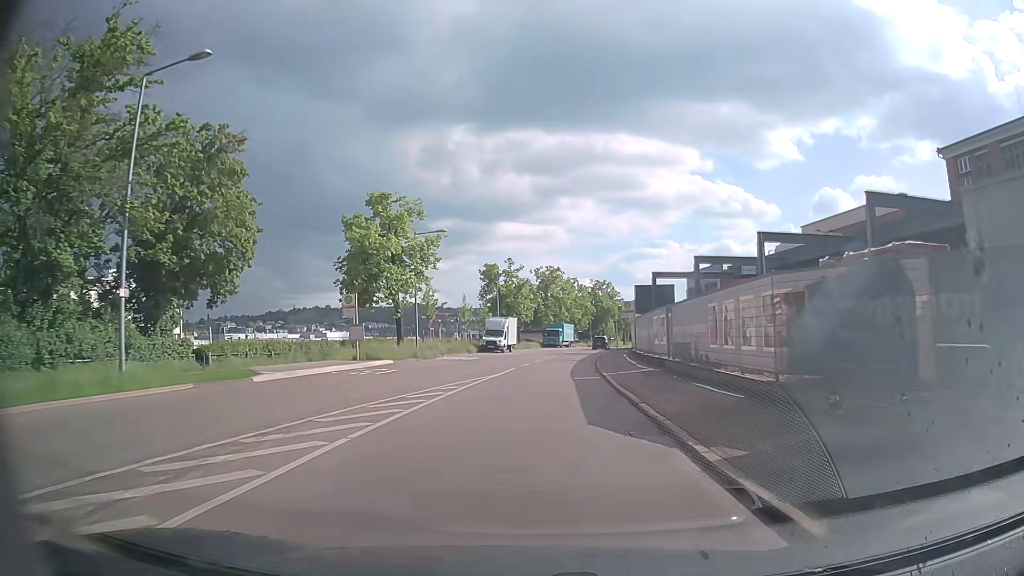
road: secondary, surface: asphalt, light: Day
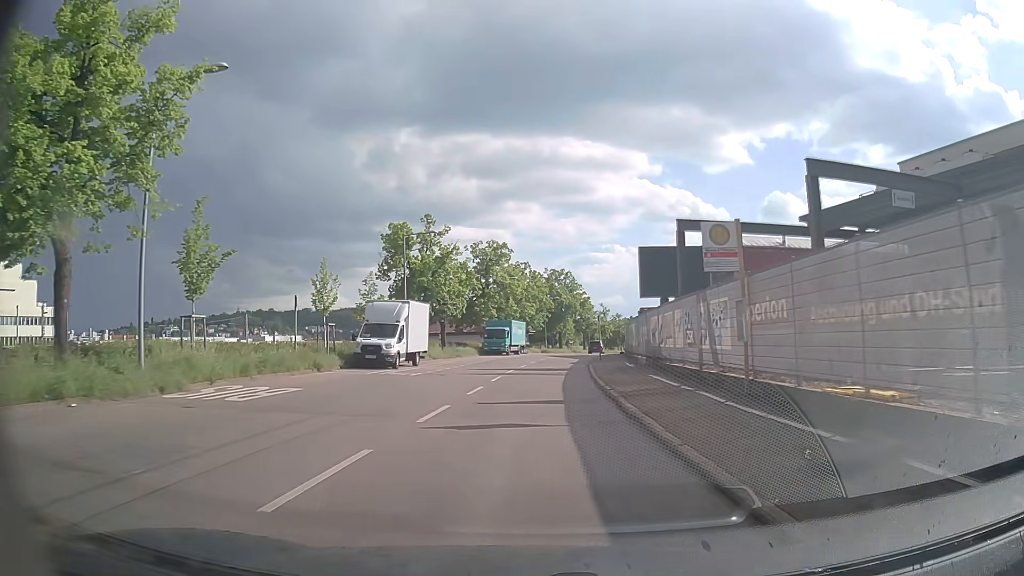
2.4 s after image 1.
(+1.0, +28.7) m; +5°
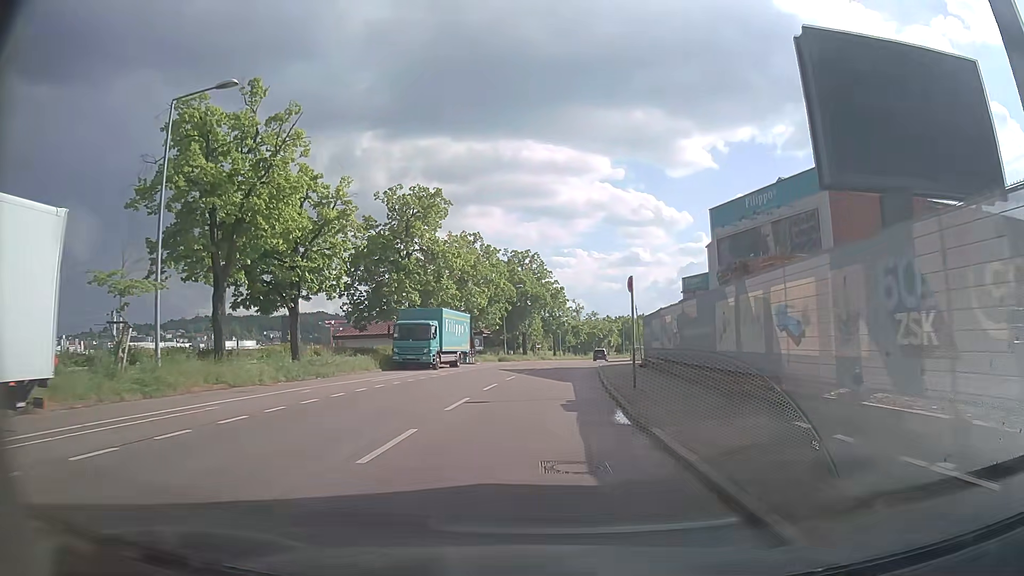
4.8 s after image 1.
(+0.7, +27.6) m; +3°
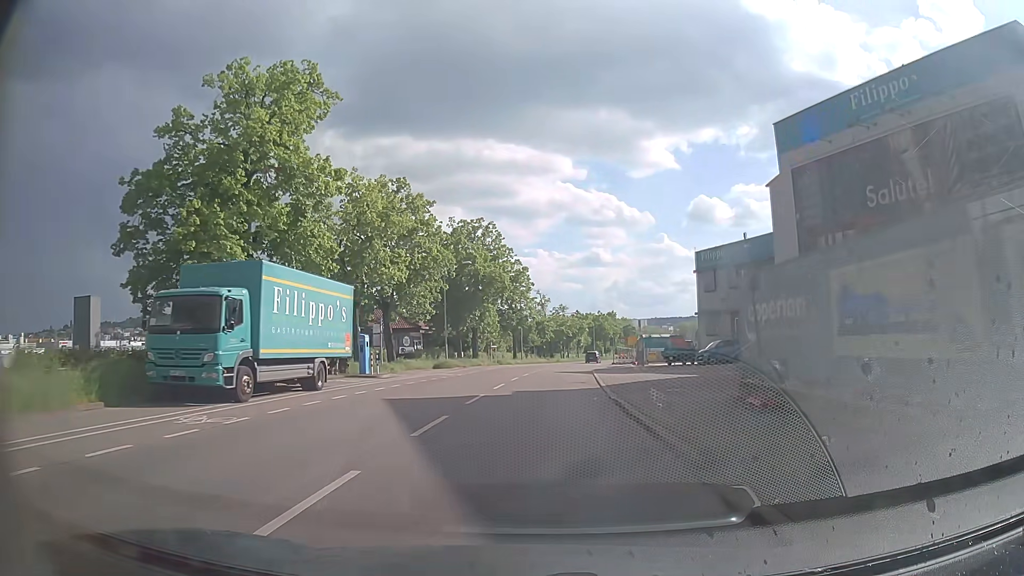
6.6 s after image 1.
(+0.7, +21.4) m; +3°
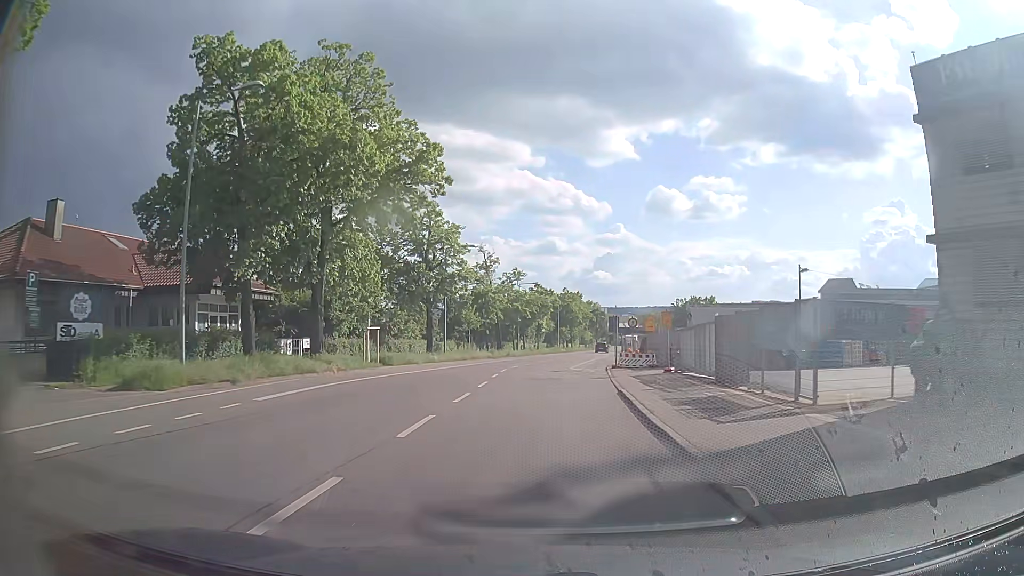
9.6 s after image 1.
(+1.6, +36.6) m; +4°
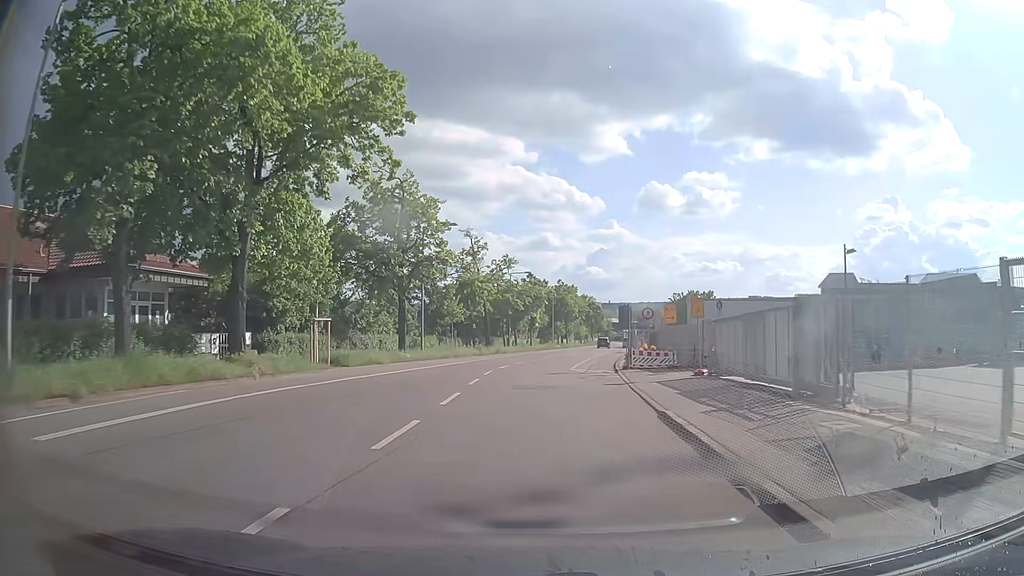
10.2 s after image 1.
(+0.1, +7.4) m; +1°
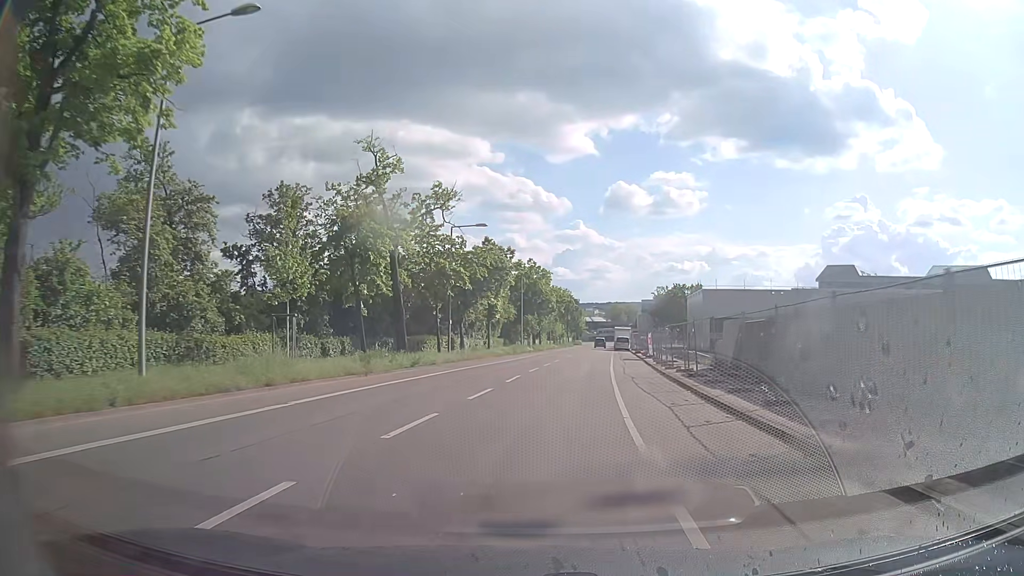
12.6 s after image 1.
(+0.8, +29.1) m; +3°
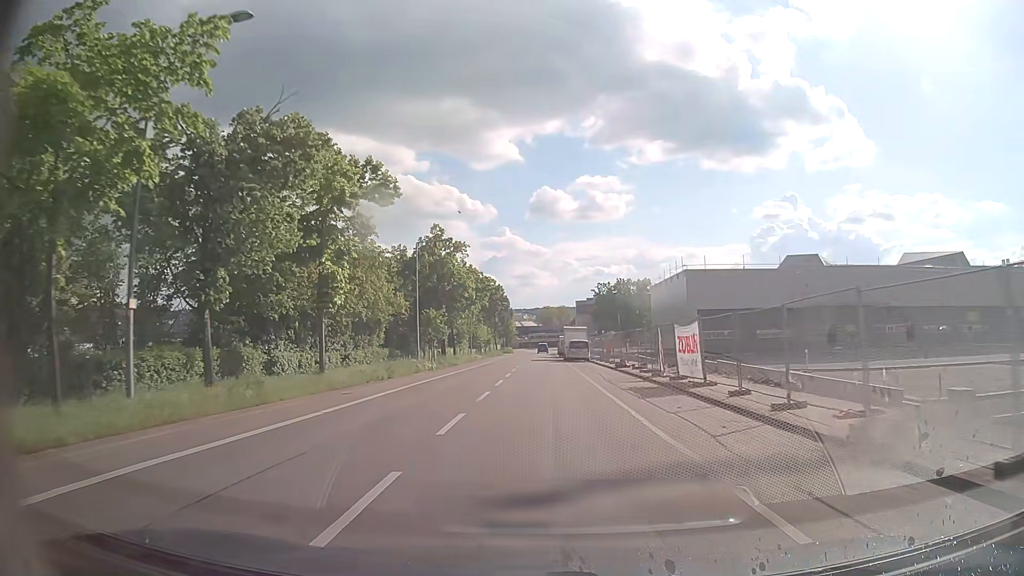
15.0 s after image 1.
(+1.5, +28.9) m; +6°
(0, +10) (0, +20) (0, +30) (0, +40) (0, +50) (+1, +60) (+1, +70) (+1, +80) (+1, +90) (+2, +100) m
